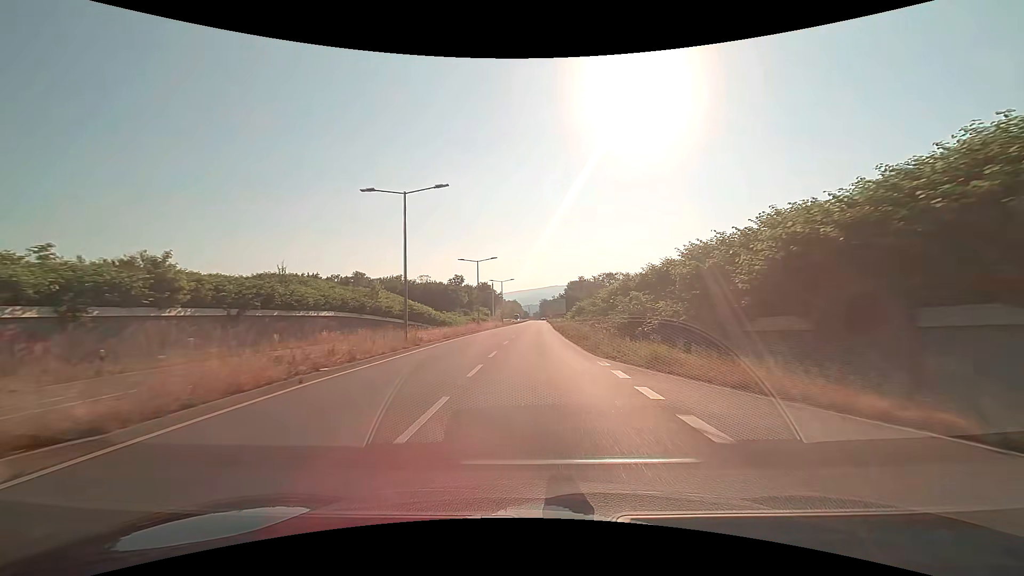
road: primary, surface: asphalt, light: Day
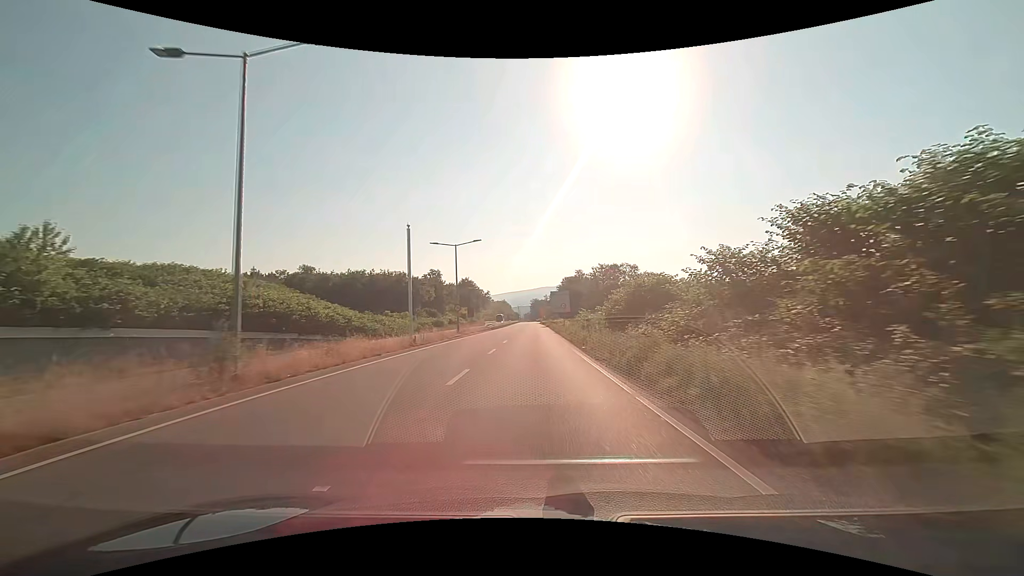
(+0.7, +43.4) m; +1°
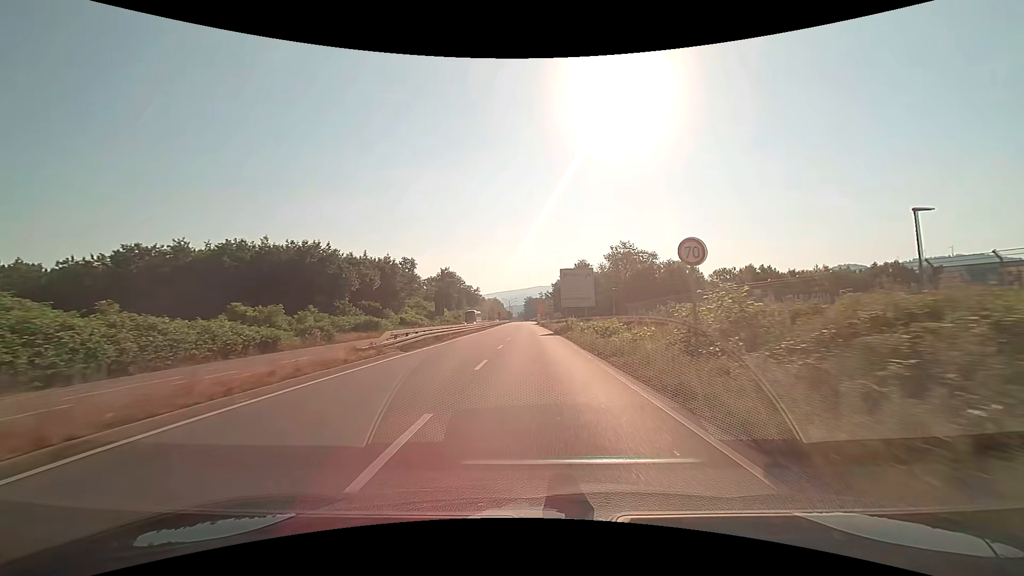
(0.0, +42.3) m; +1°
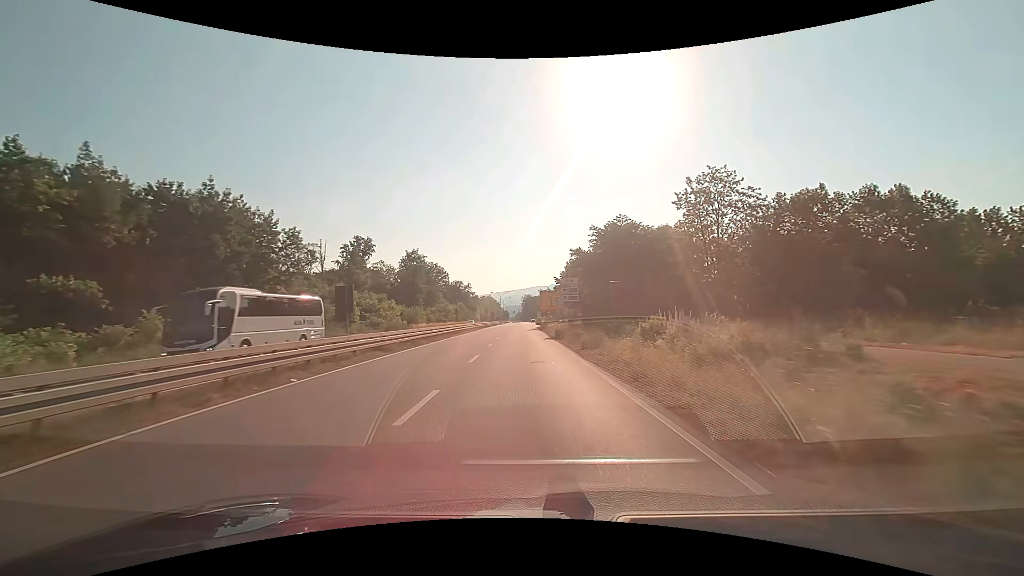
(+0.2, +51.8) m; 0°
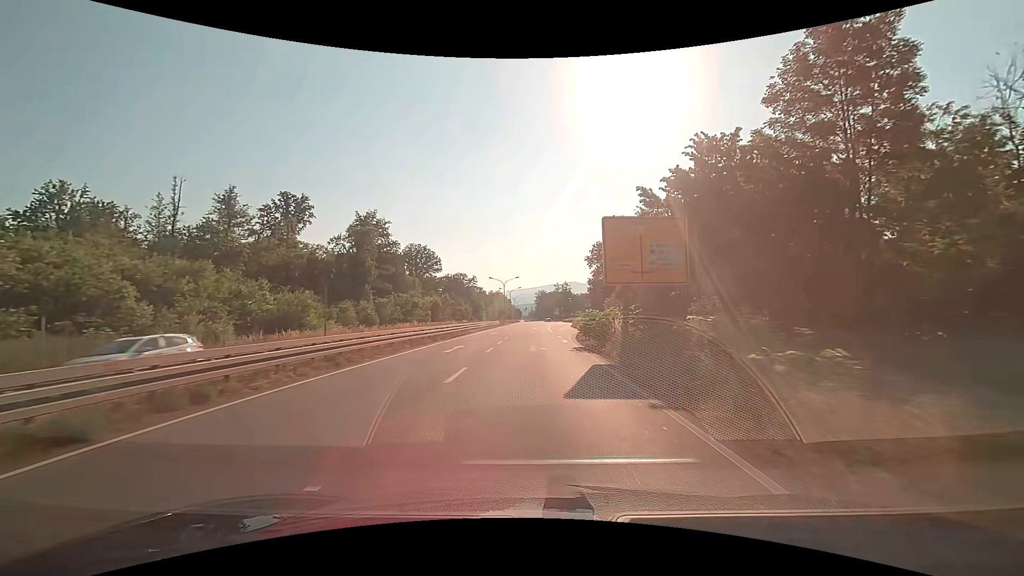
(-0.7, +50.4) m; -1°
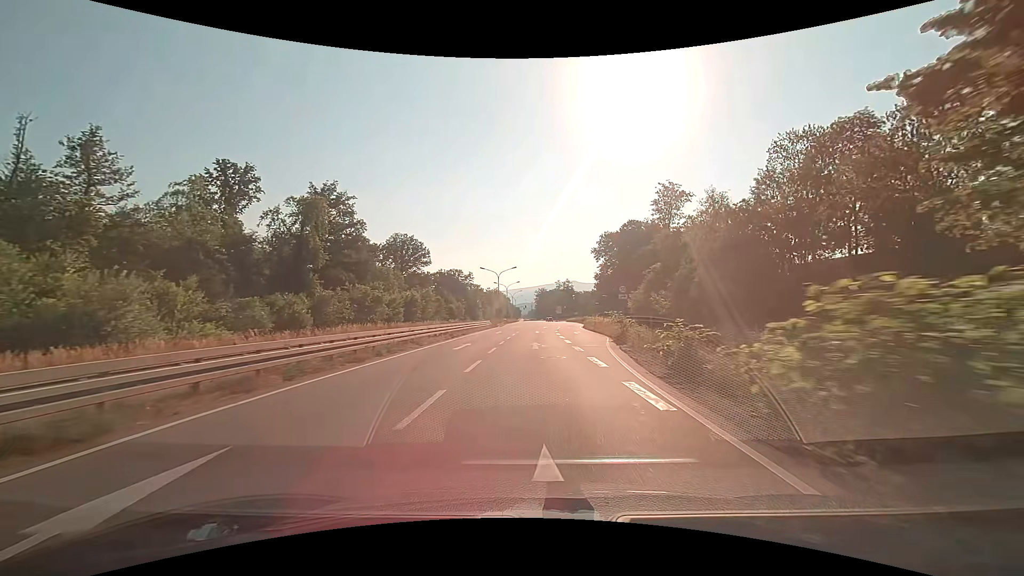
(-0.1, +19.2) m; 0°
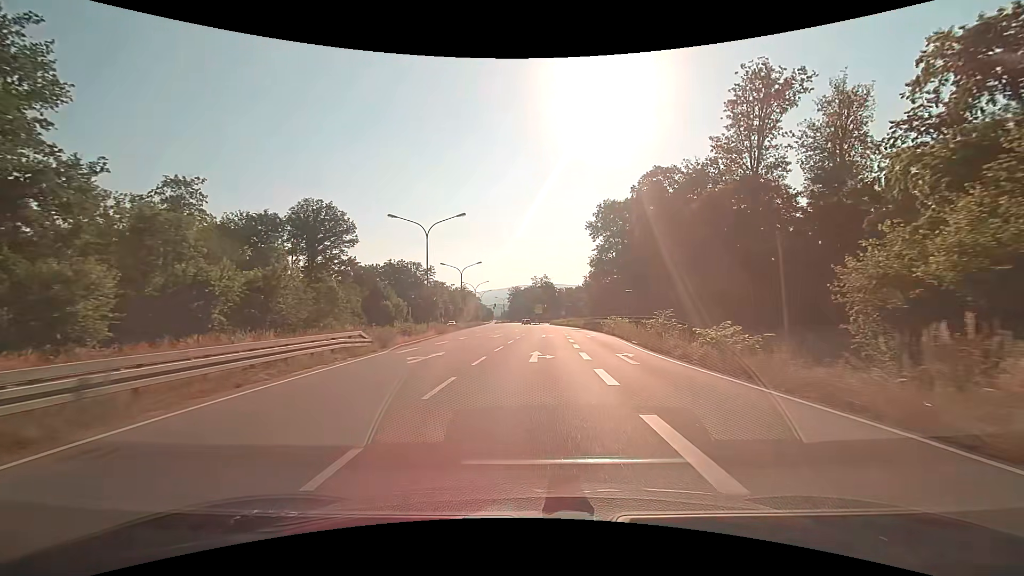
(+1.0, +45.9) m; +3°
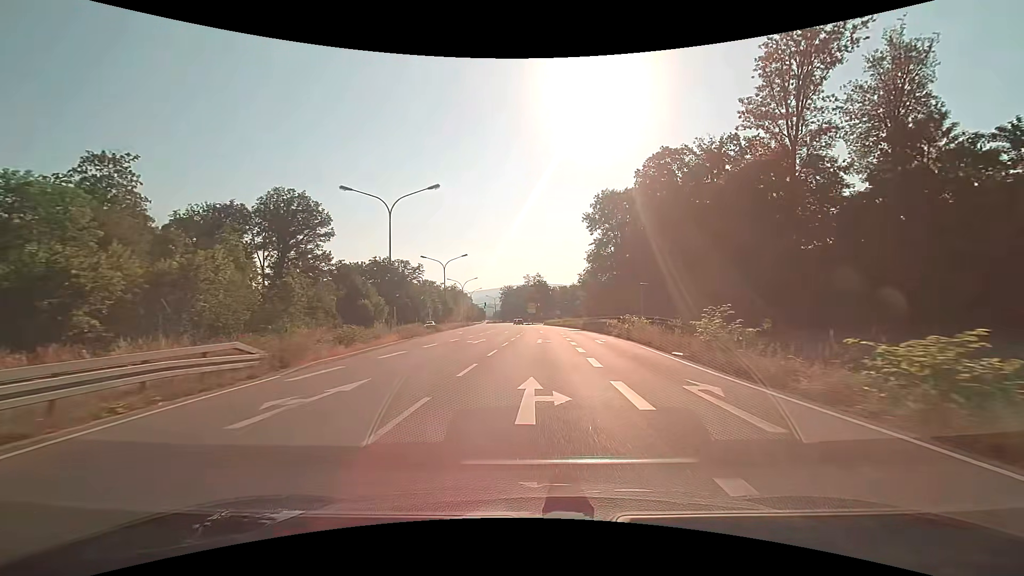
(+0.1, +8.9) m; +1°
(0, +10) (0, +20) (0, +30) (+1, +40) (+1, +50) (+1, +60) (+1, +70) (0, +80) (0, +90) (-1, +100) m
